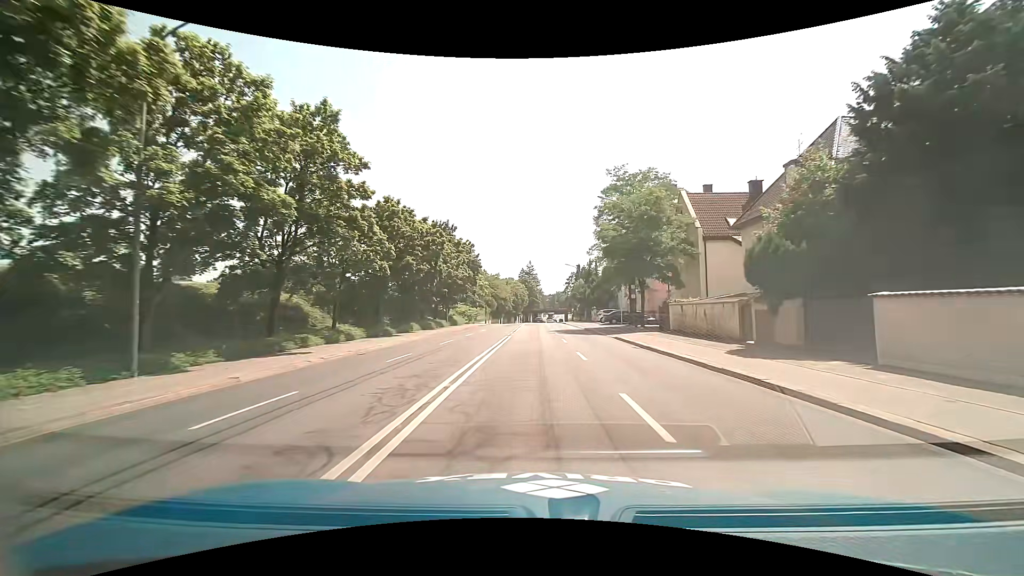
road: primary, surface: asphalt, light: Day
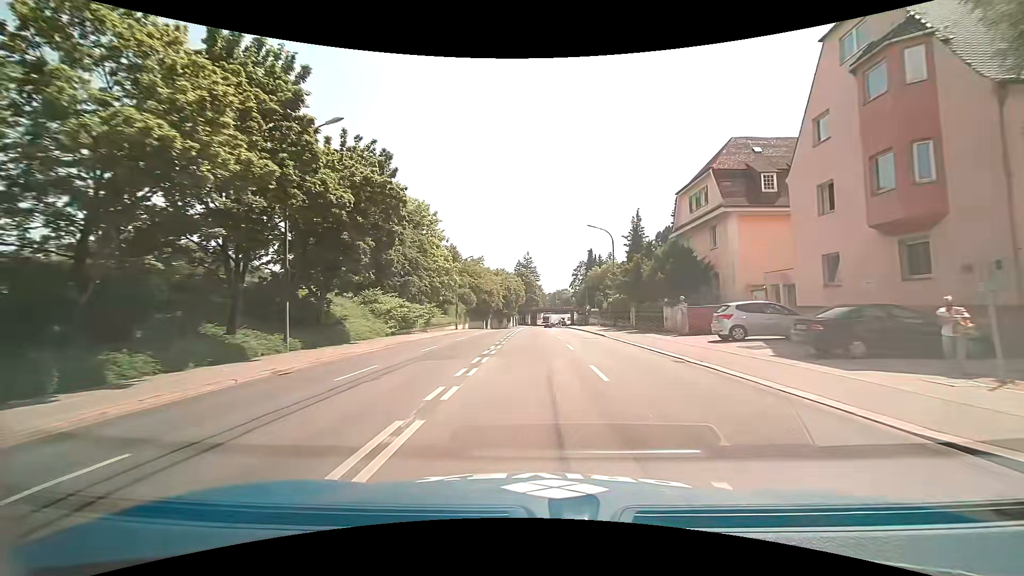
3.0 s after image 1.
(0.0, +40.3) m; 0°
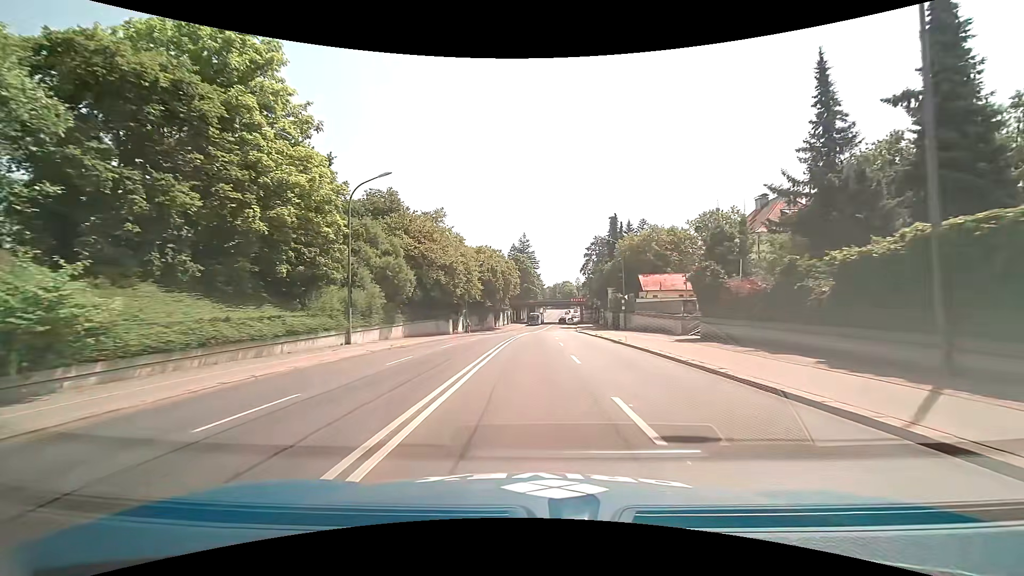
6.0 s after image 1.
(-0.2, +41.0) m; 0°
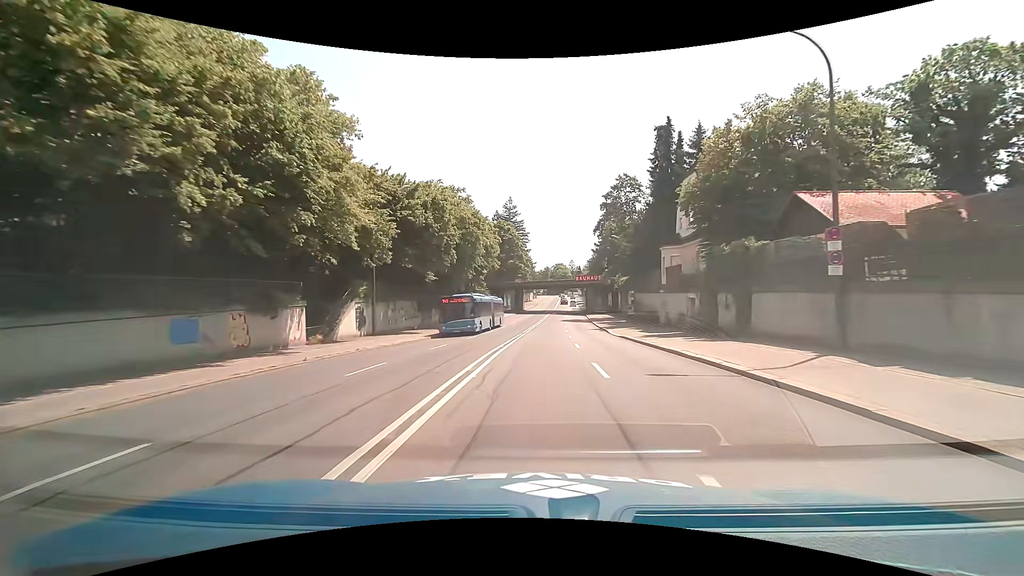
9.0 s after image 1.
(+0.5, +40.0) m; +2°
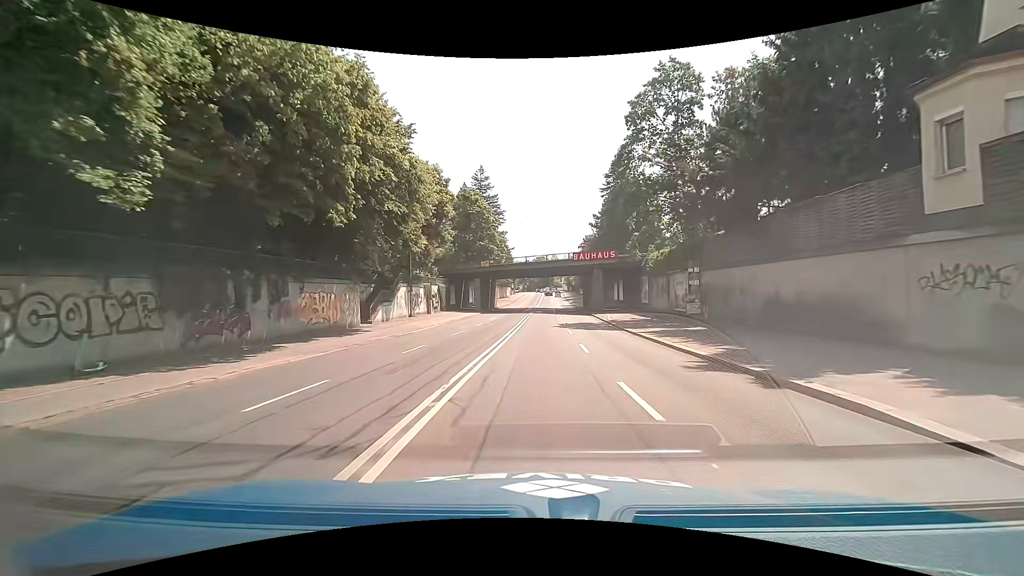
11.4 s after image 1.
(+0.4, +31.1) m; +2°
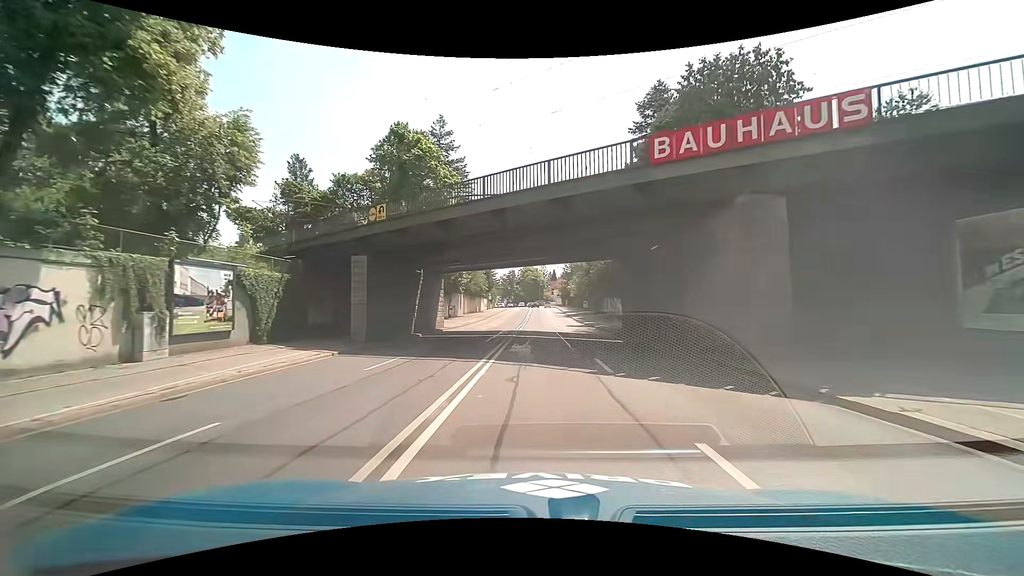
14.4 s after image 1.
(+0.5, +40.1) m; +2°
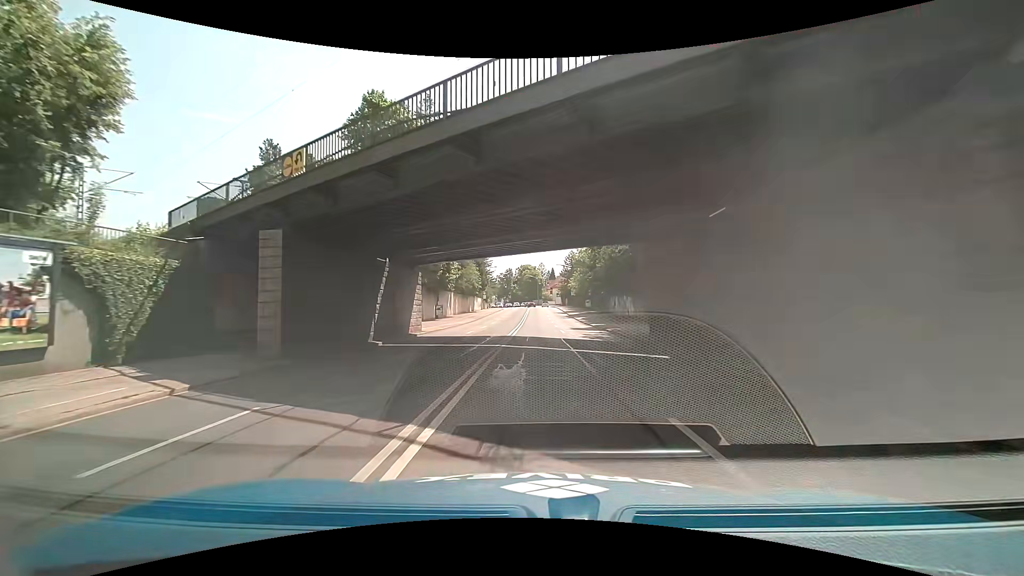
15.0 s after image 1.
(0.0, +8.0) m; 0°
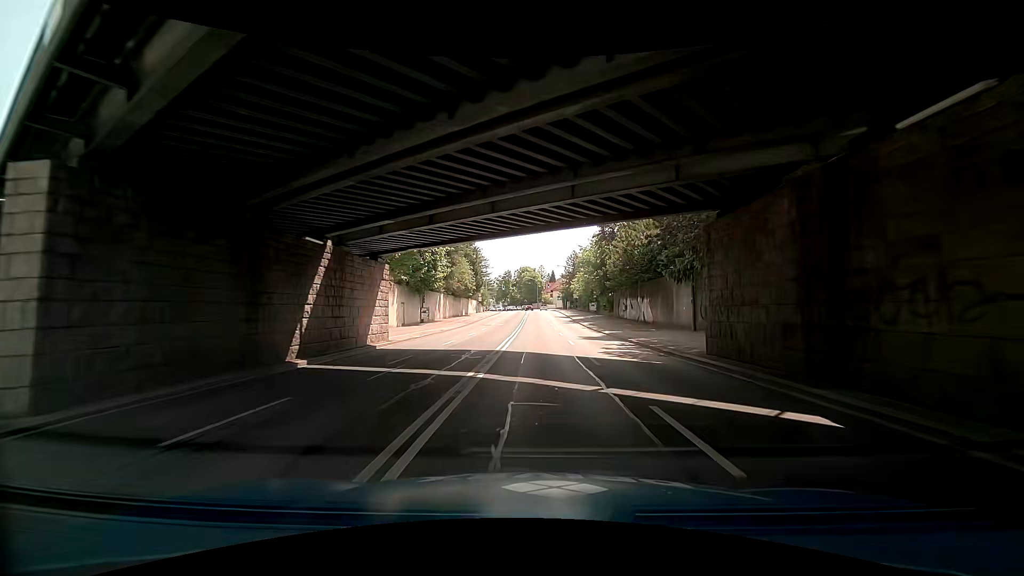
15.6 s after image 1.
(0.0, +8.0) m; 0°
(0, +10) (0, +20) (0, +30) (0, +40) (0, +50) (0, +60) (+1, +70) (+1, +80) (+1, +90) (+1, +100) m
